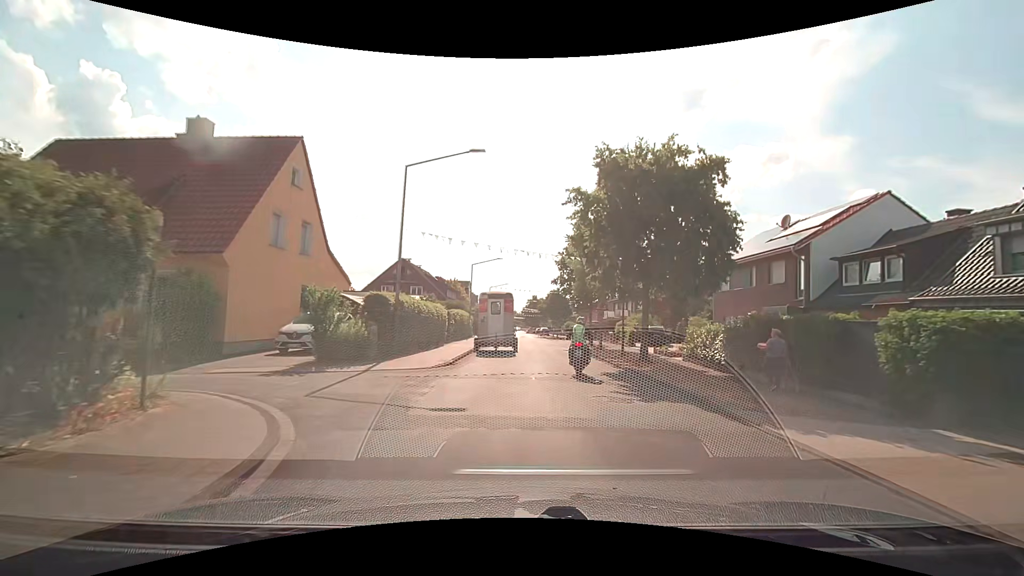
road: residential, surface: asphalt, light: Day
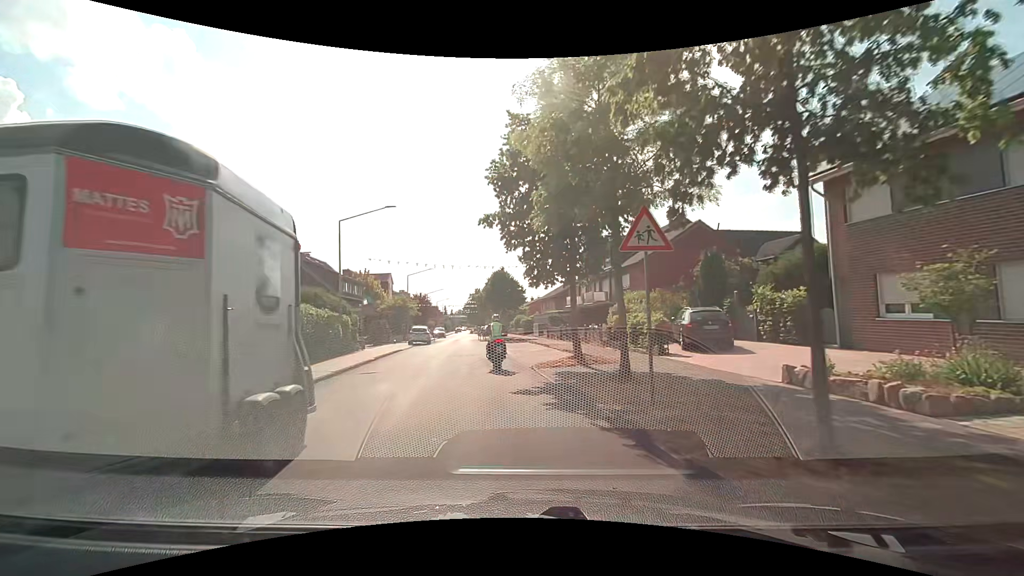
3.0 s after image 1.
(+1.5, +20.8) m; +6°
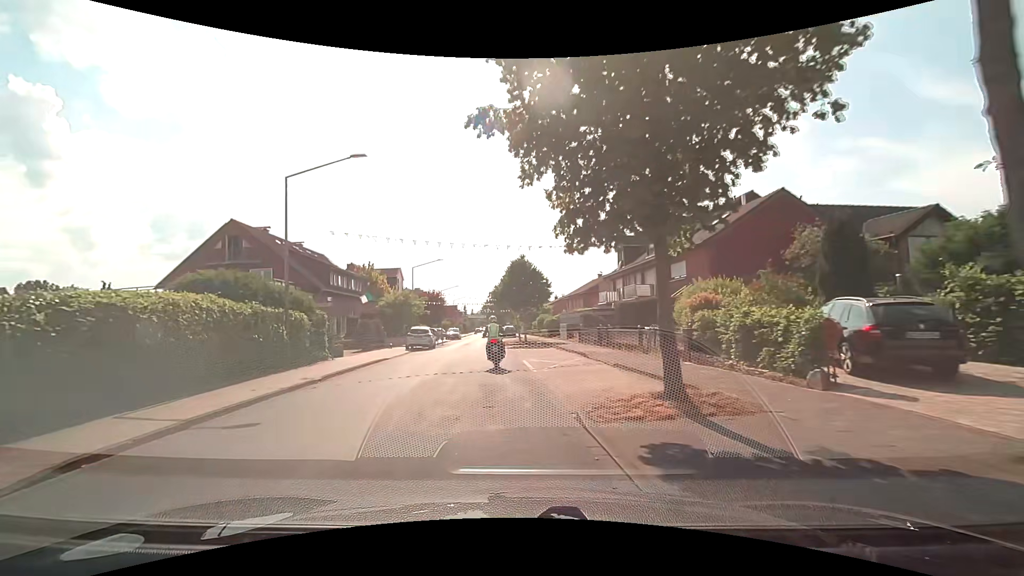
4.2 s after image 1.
(-0.1, +8.1) m; -1°
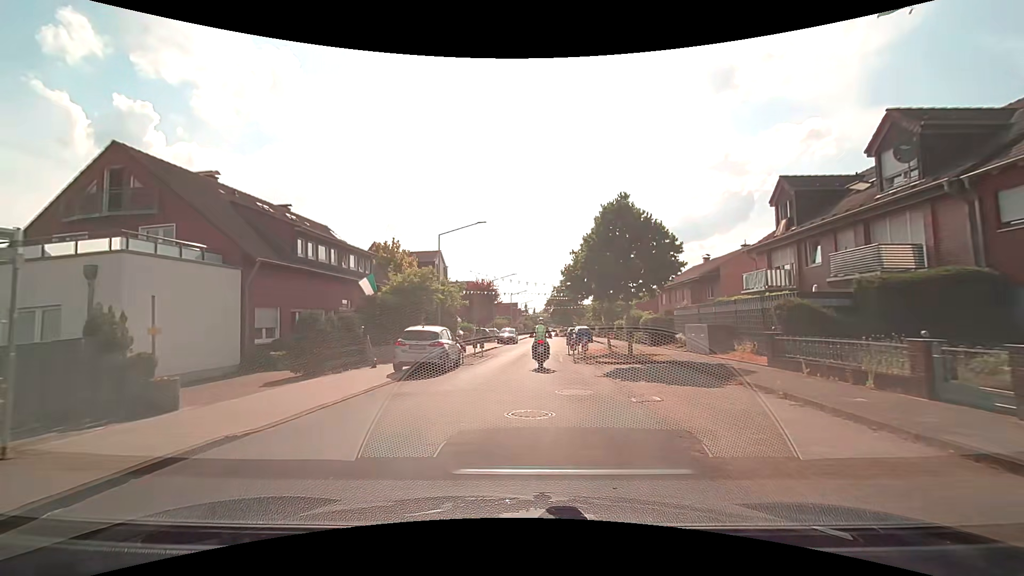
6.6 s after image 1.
(-1.8, +17.1) m; -9°
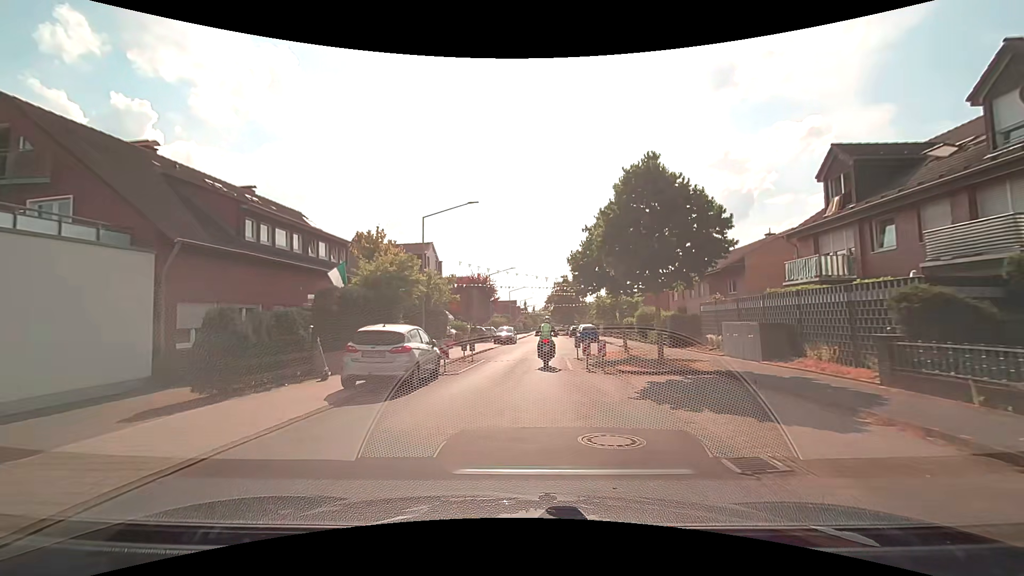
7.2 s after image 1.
(0.0, +4.5) m; 0°
